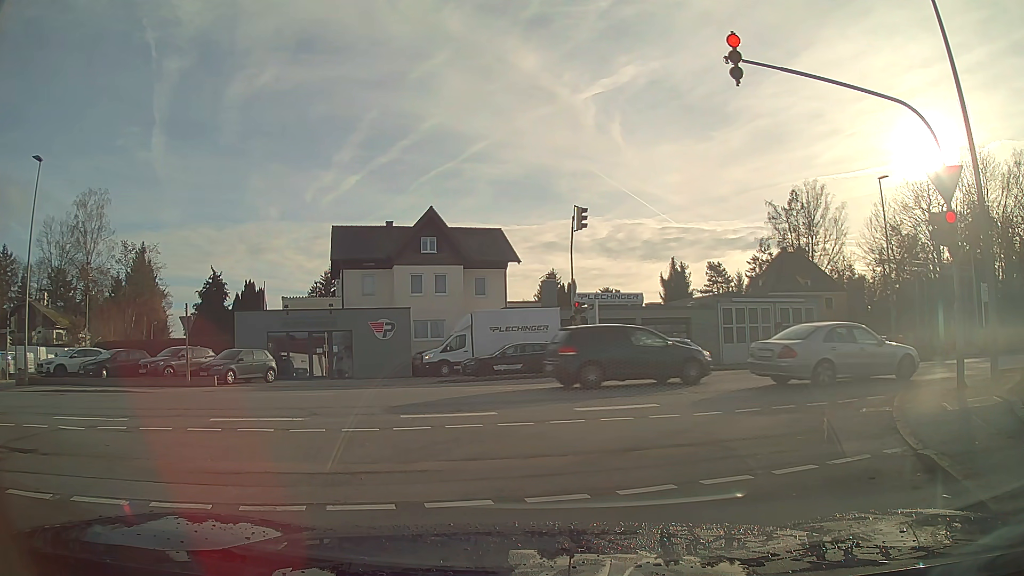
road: residential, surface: asphalt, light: Day
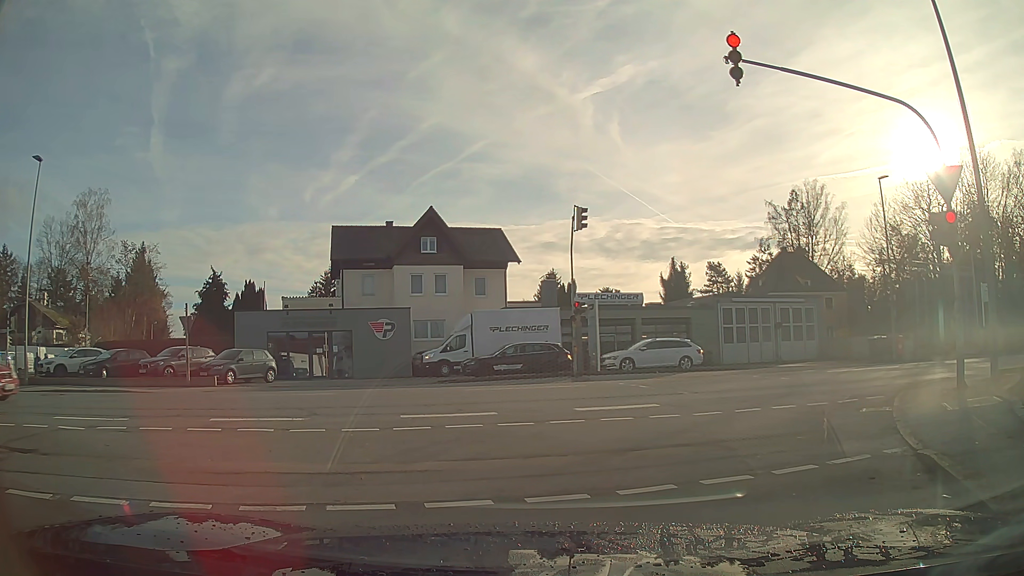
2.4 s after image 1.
(0.0, 0.0) m; 0°
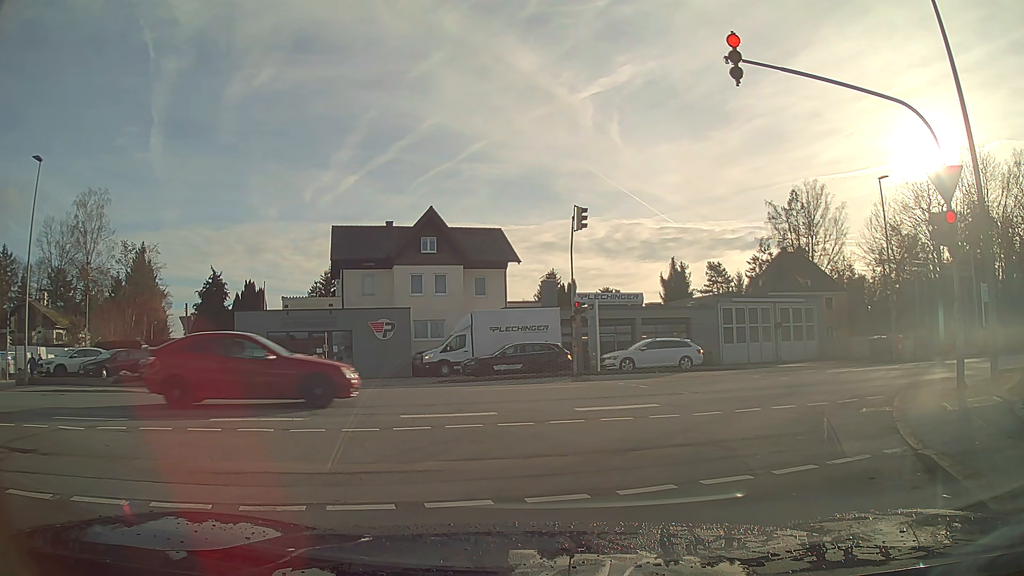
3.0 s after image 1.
(0.0, 0.0) m; 0°
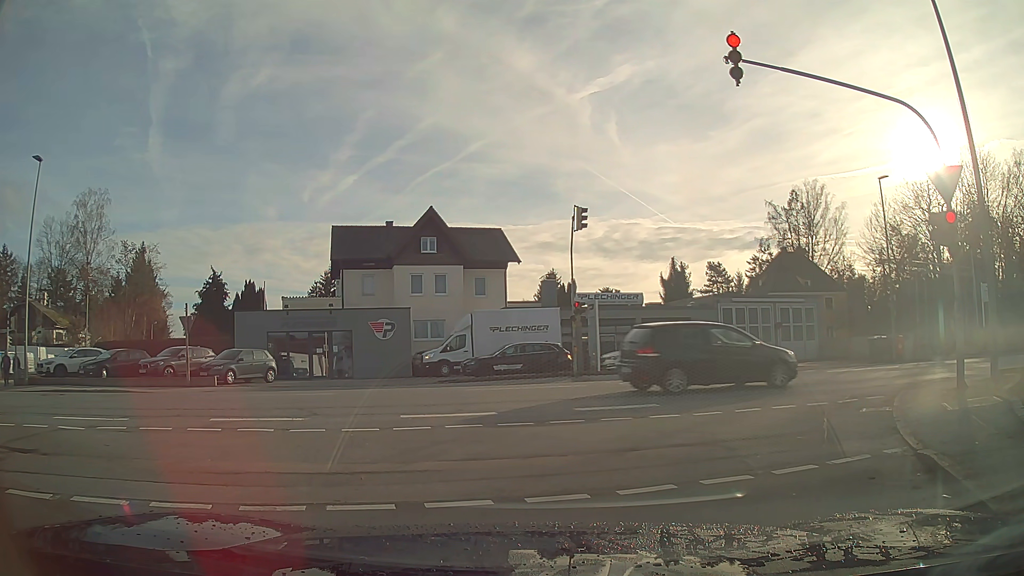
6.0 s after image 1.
(0.0, 0.0) m; 0°
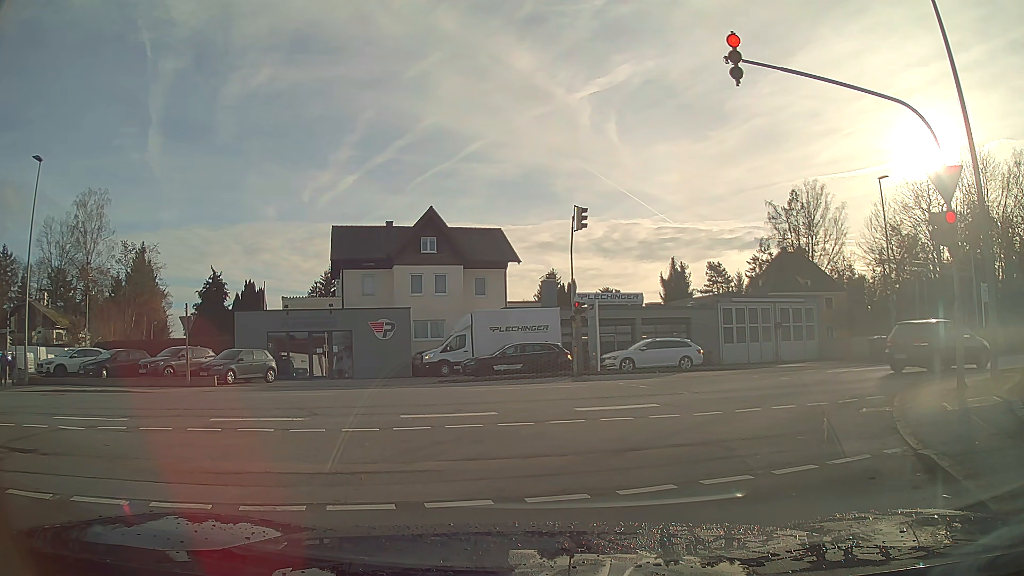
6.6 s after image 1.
(0.0, 0.0) m; 0°
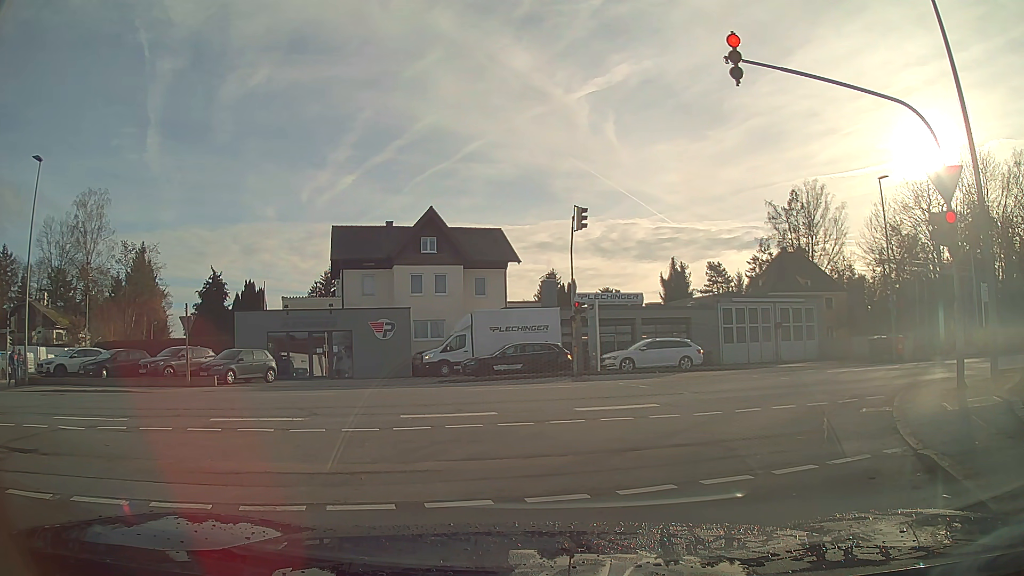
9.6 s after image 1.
(0.0, 0.0) m; 0°
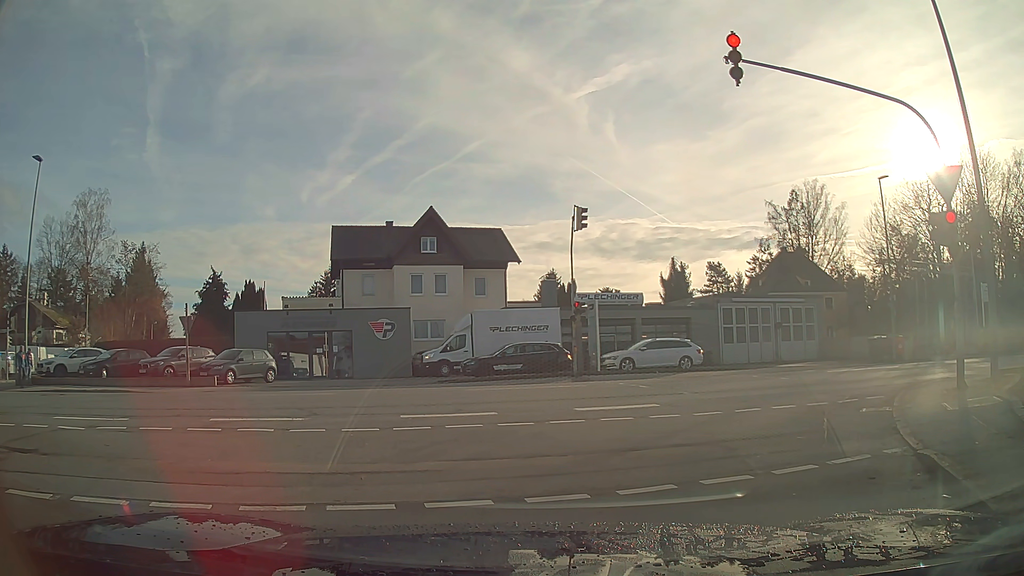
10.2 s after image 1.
(0.0, 0.0) m; 0°
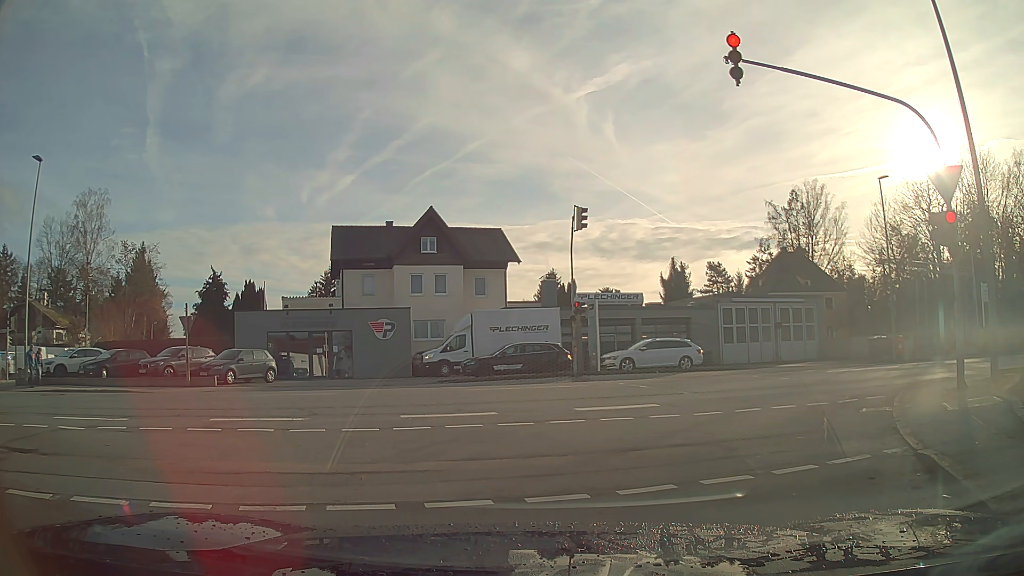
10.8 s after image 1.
(0.0, 0.0) m; 0°
